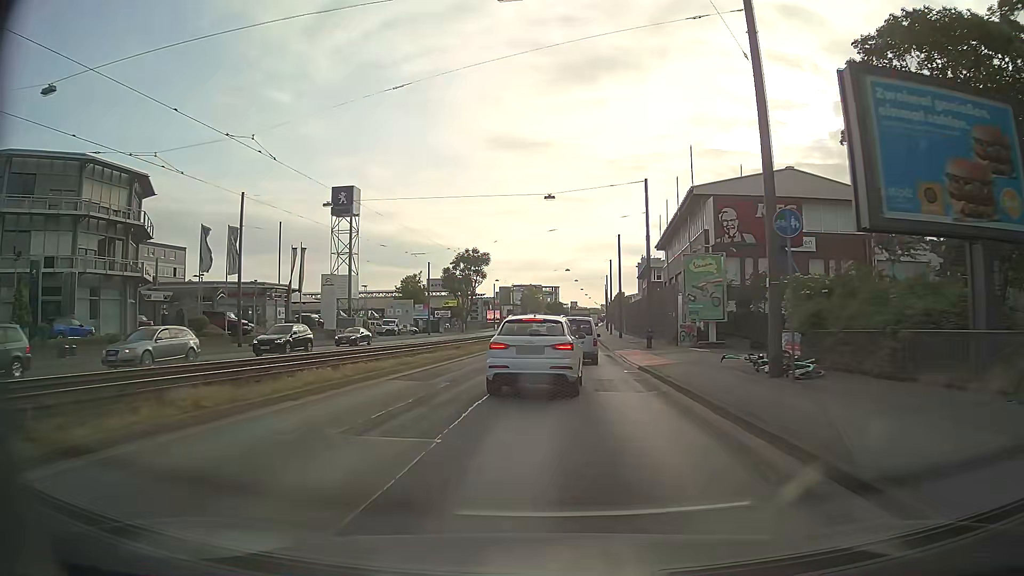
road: primary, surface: asphalt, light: Day
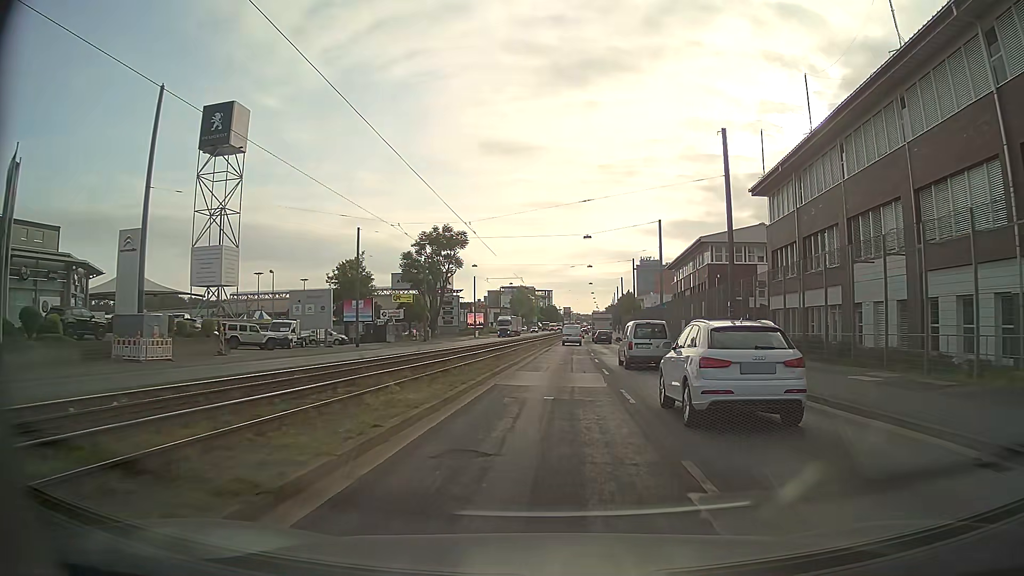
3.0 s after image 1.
(-1.4, +39.5) m; 0°
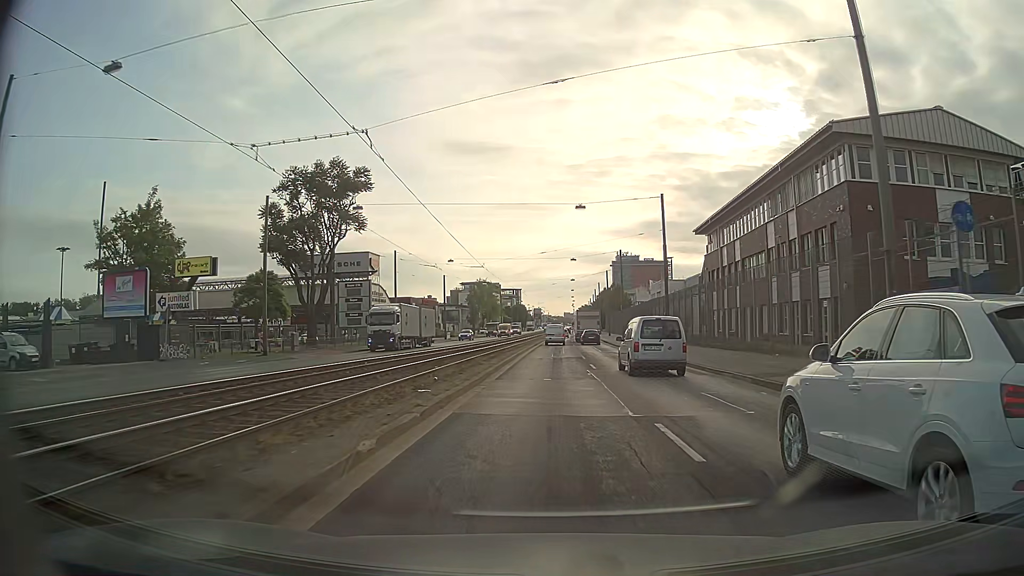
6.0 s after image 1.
(+1.6, +42.5) m; +3°
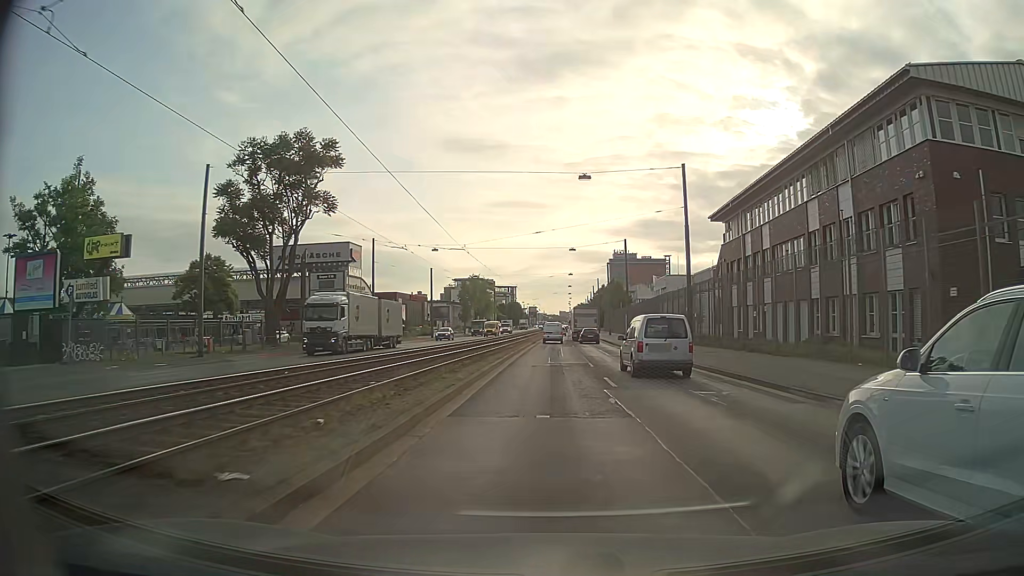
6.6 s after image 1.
(0.0, +8.5) m; 0°
(0, +10) (0, +20) (0, +30) (0, +40) (+1, +50) (+1, +60) (+1, +70) (+1, +80) (+2, +90) (+2, +100) m
